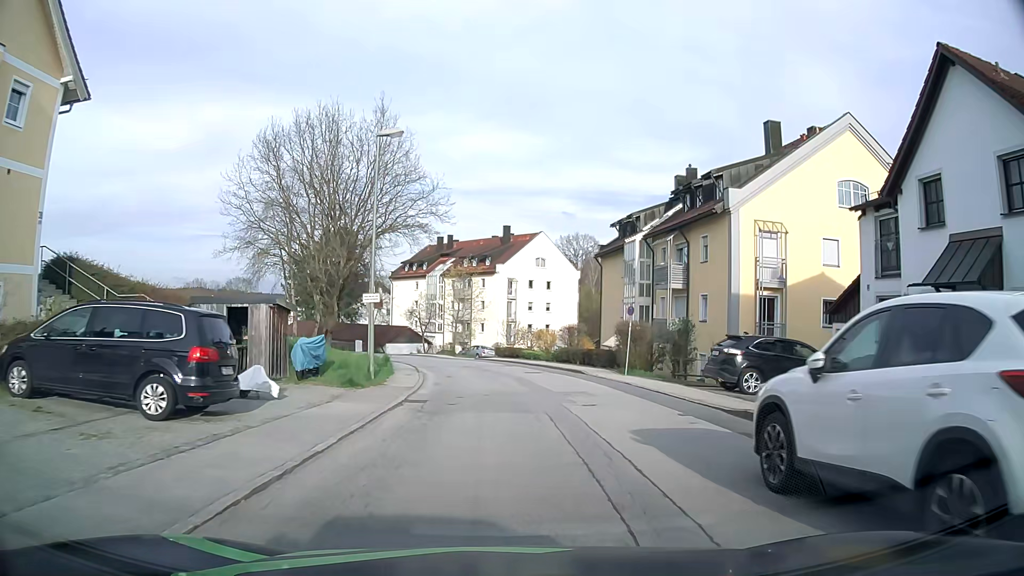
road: unclassified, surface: asphalt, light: Day
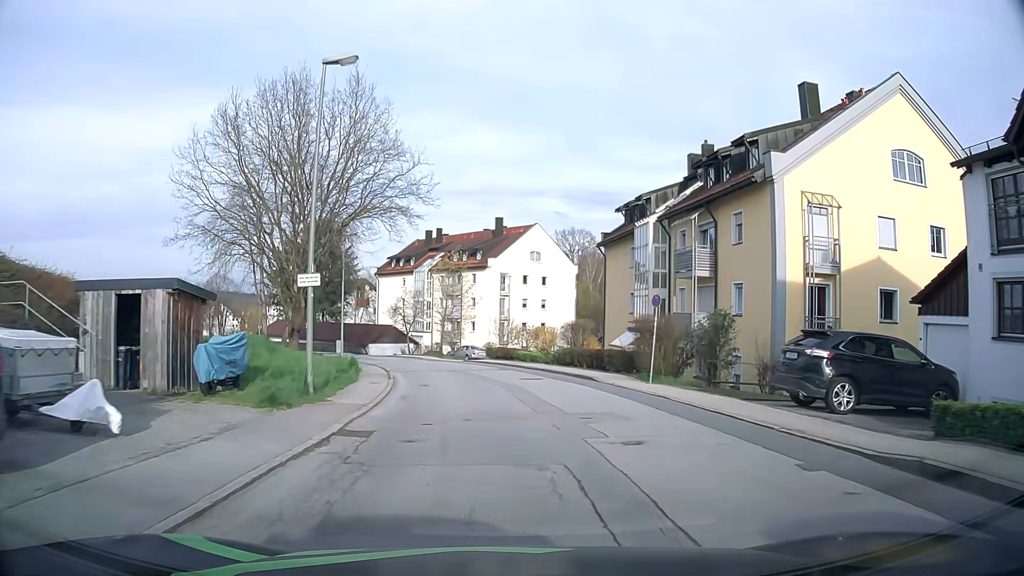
(0.0, +5.8) m; +1°
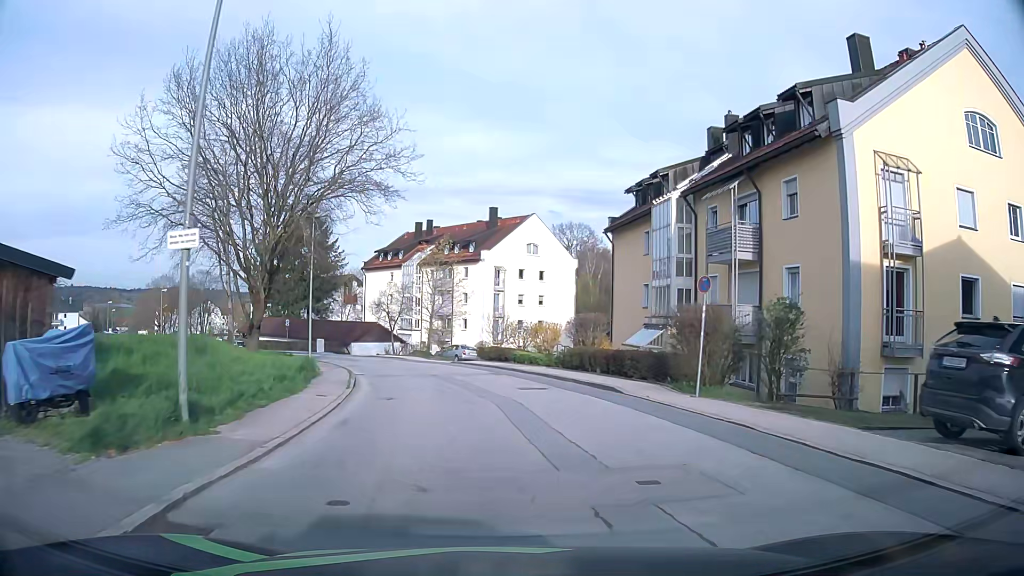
(-0.1, +5.8) m; 0°
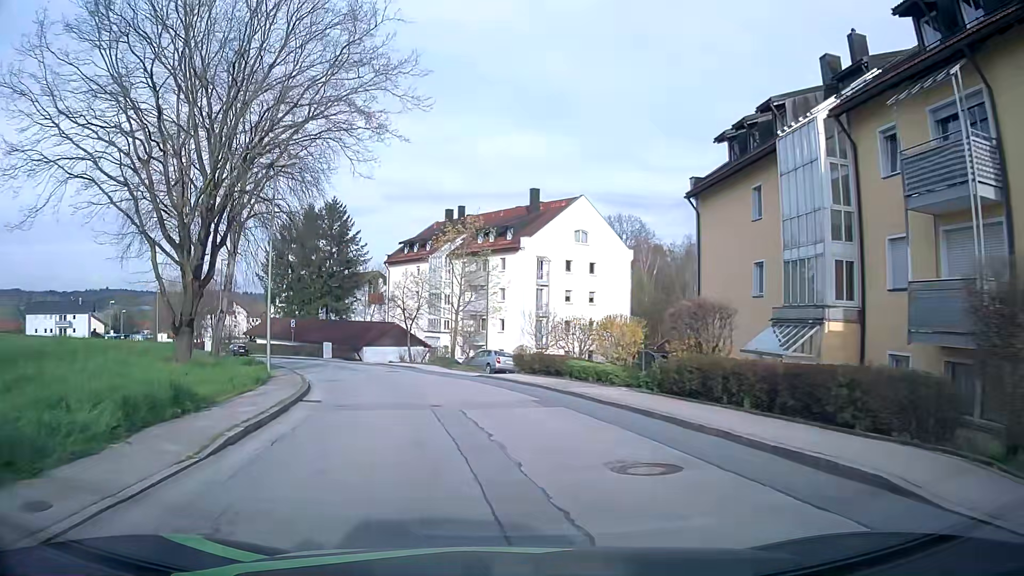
(-0.3, +11.6) m; -3°
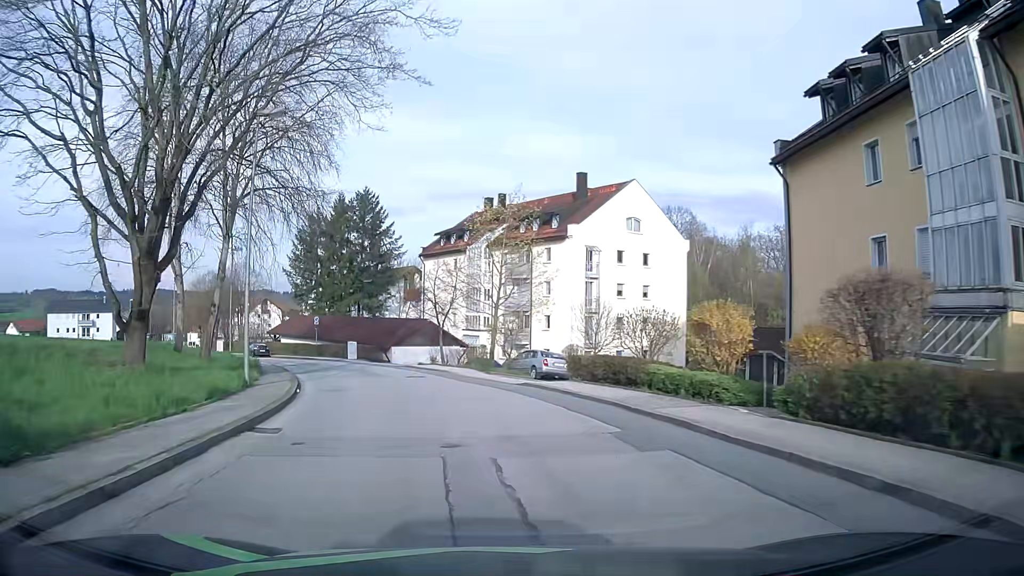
(-0.2, +6.0) m; -3°
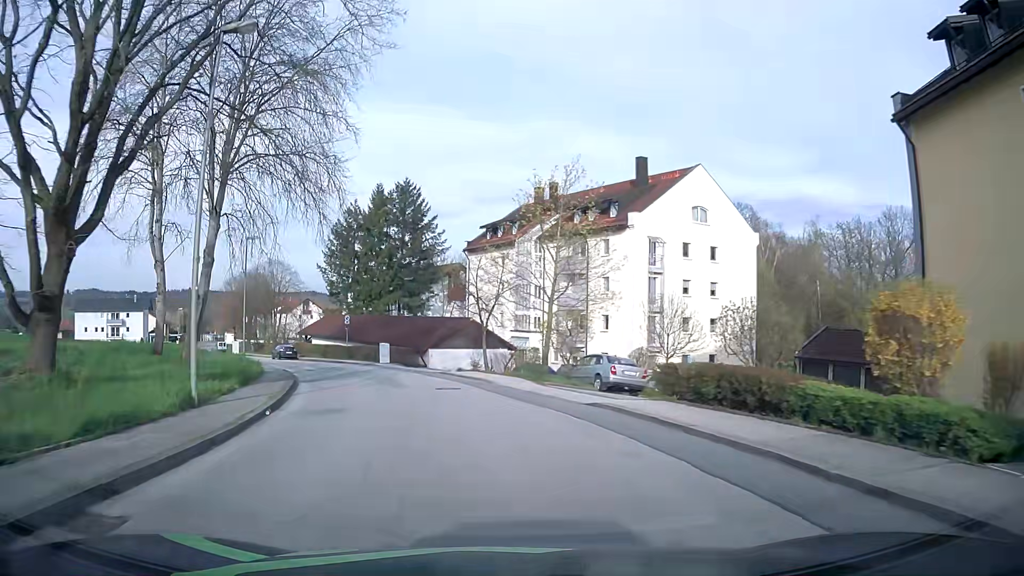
(-0.2, +6.1) m; -4°
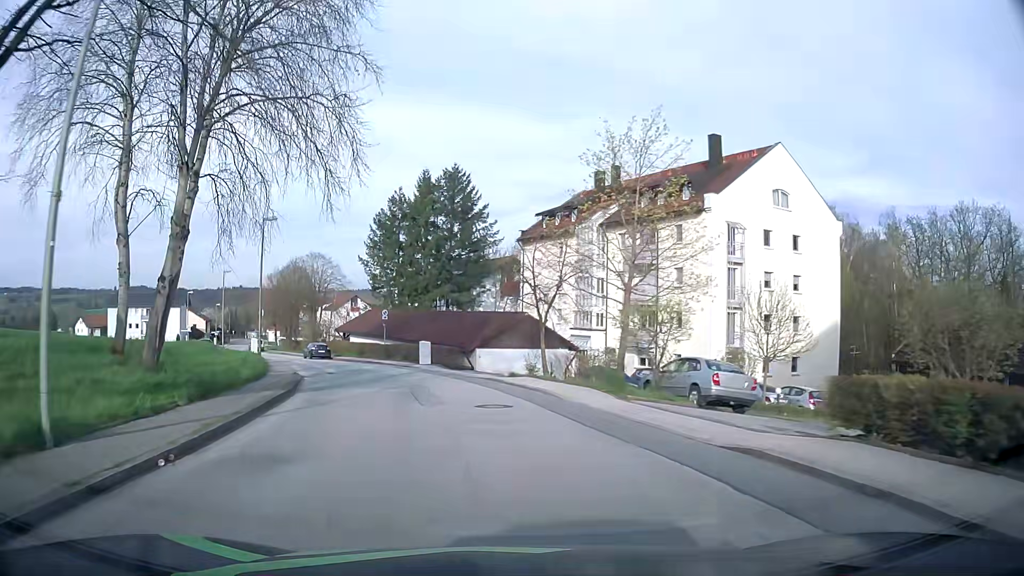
(-0.2, +6.2) m; -4°
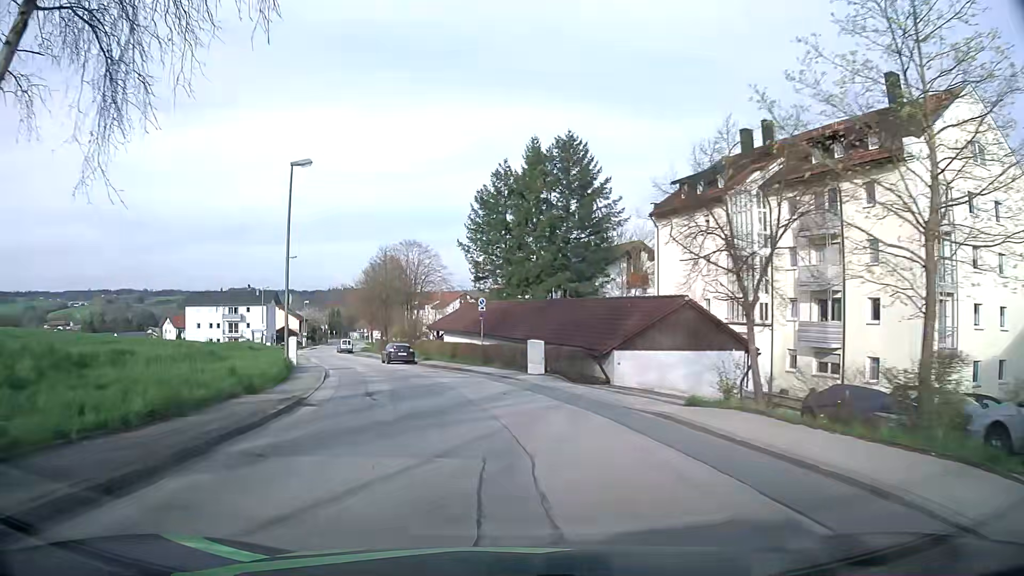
(-1.1, +12.2) m; -11°
(-1, +10) (-2, +20) (-5, +29) (-8, +39) (-12, +48) (-15, +58) (-18, +67) (-21, +77) (-24, +86) (-26, +96) m
